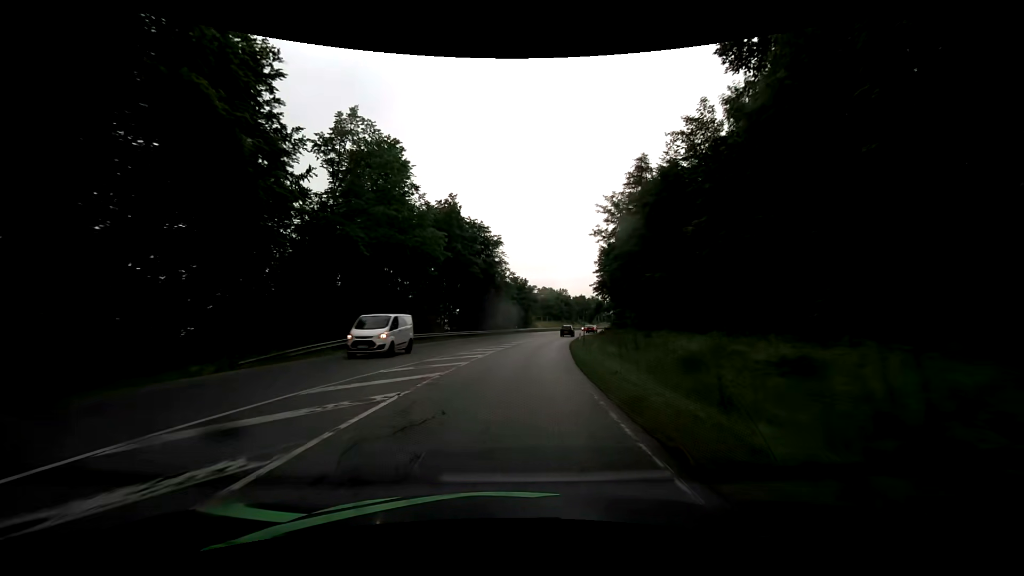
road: secondary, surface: asphalt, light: Day
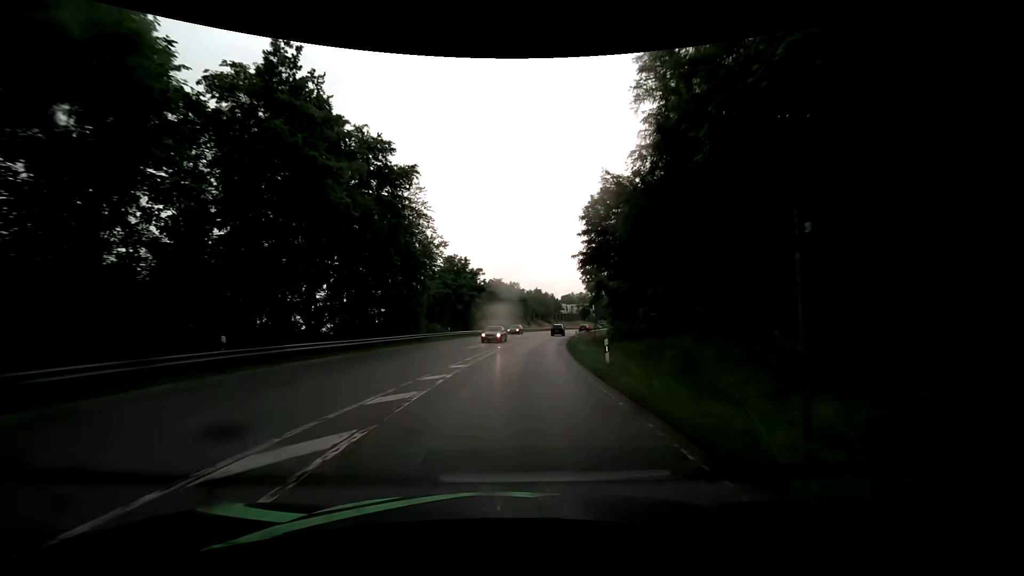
(+1.5, +33.1) m; +6°
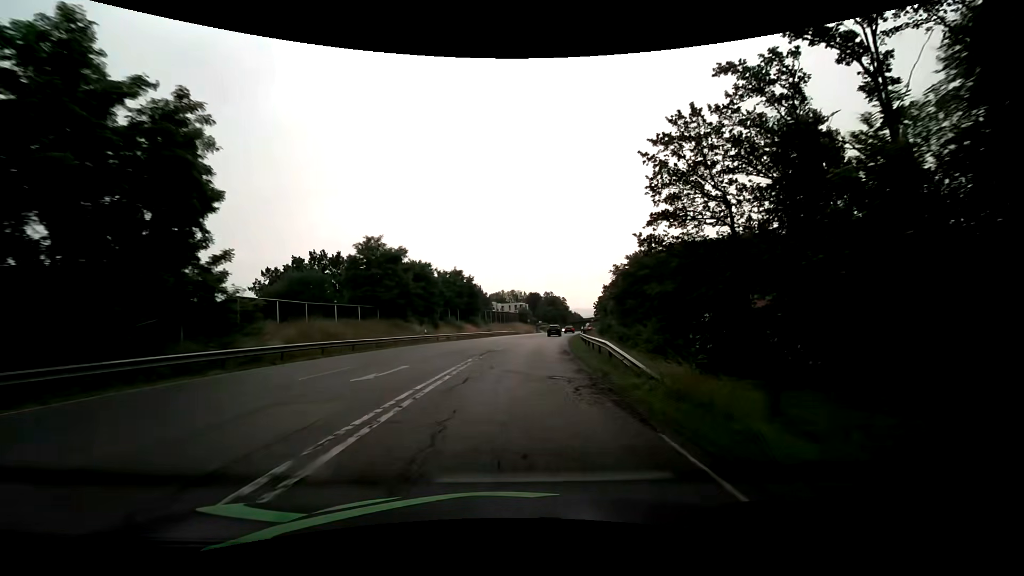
(+4.5, +54.4) m; +9°
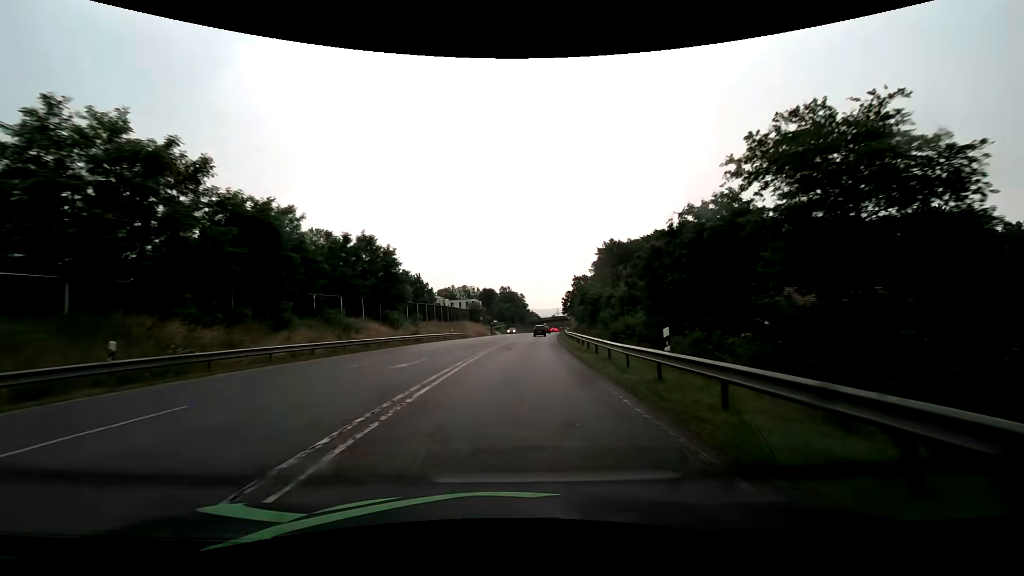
(+1.3, +31.6) m; +5°
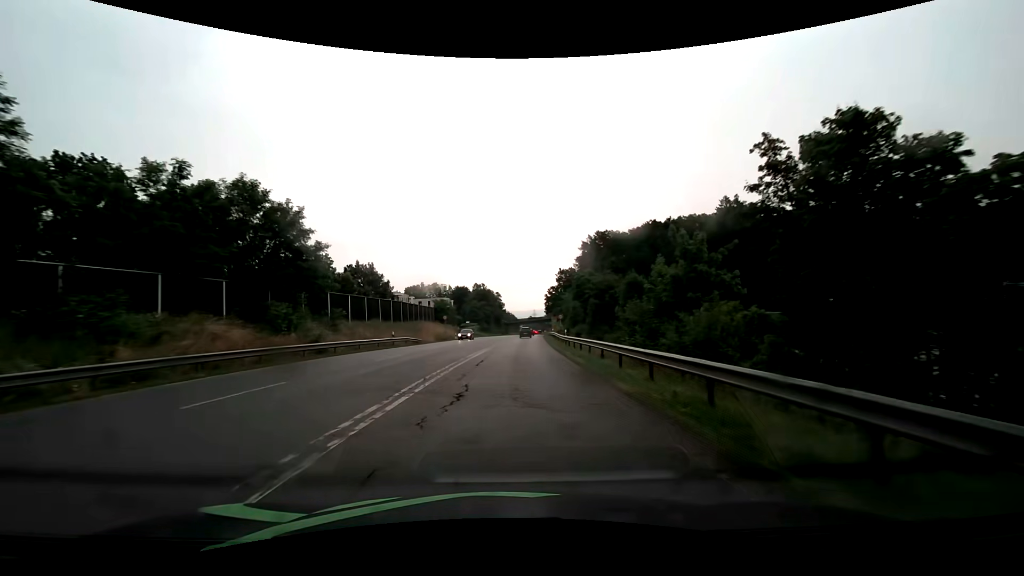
(+0.6, +19.8) m; +3°
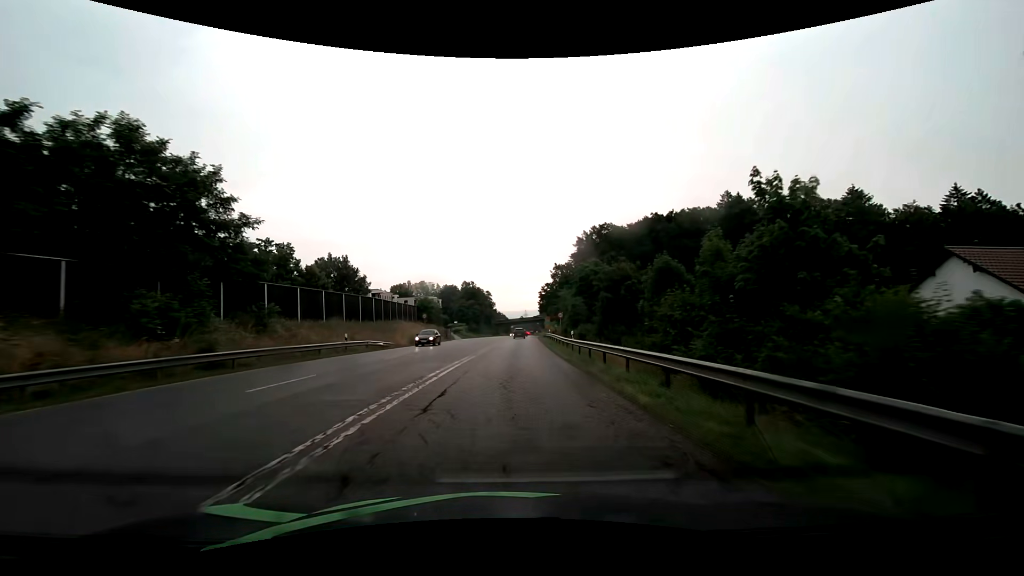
(+0.1, +9.6) m; +1°
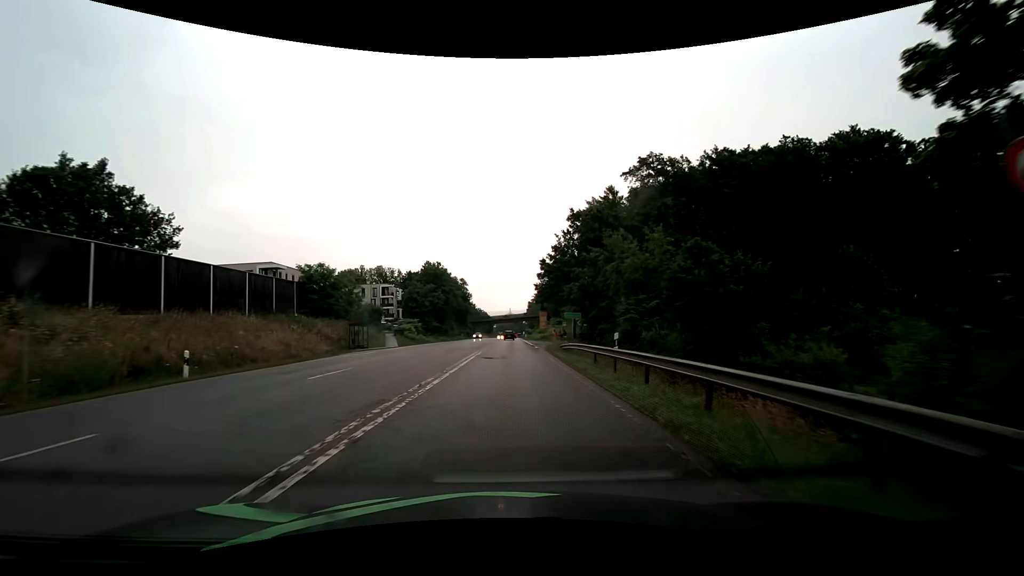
(+1.0, +46.8) m; +2°
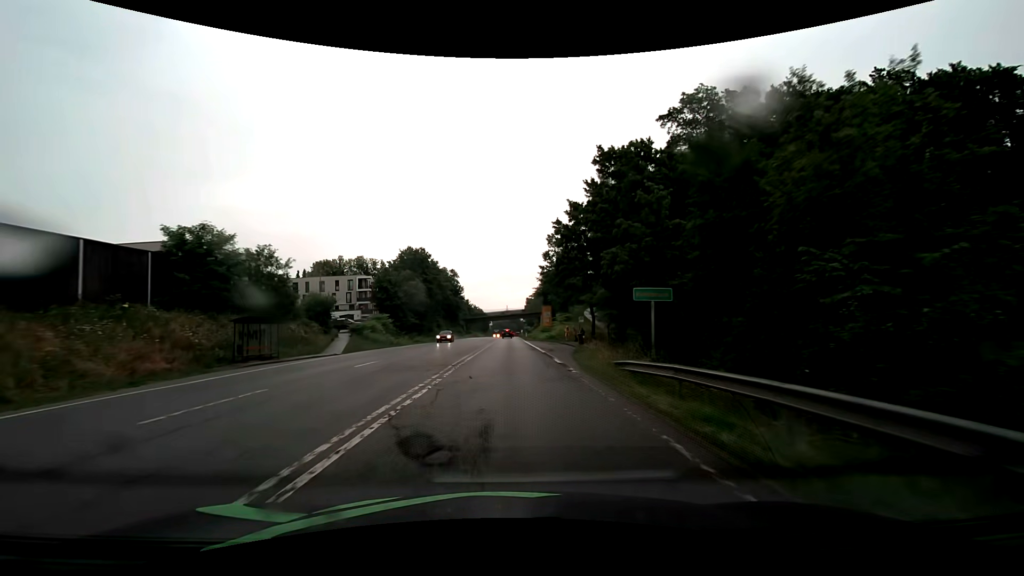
(0.0, +18.5) m; 0°
(0, +10) (0, +20) (0, +30) (0, +40) (0, +50) (0, +60) (0, +70) (+1, +80) (+1, +90) (+1, +100) m
